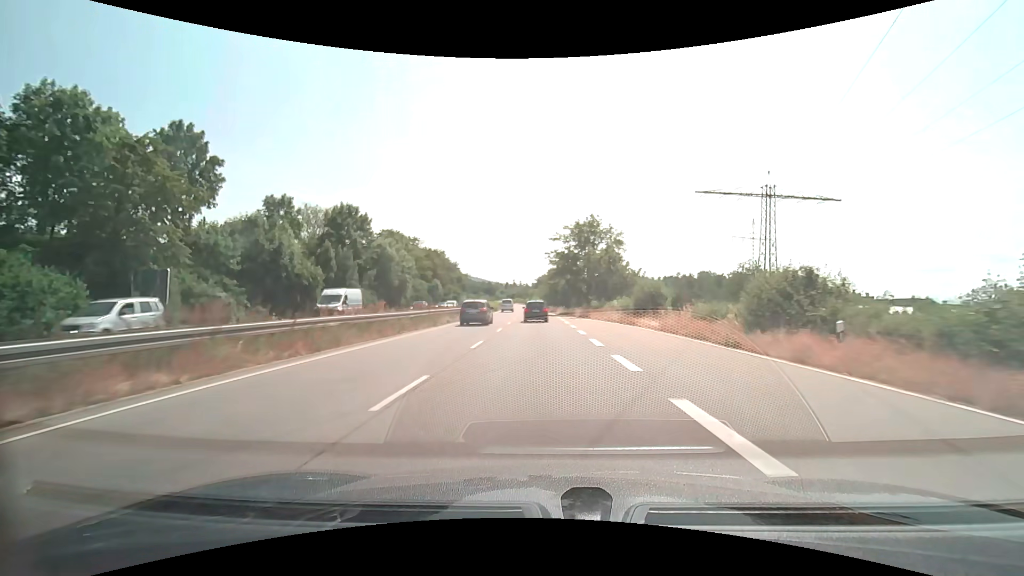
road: trunk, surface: asphalt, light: Day
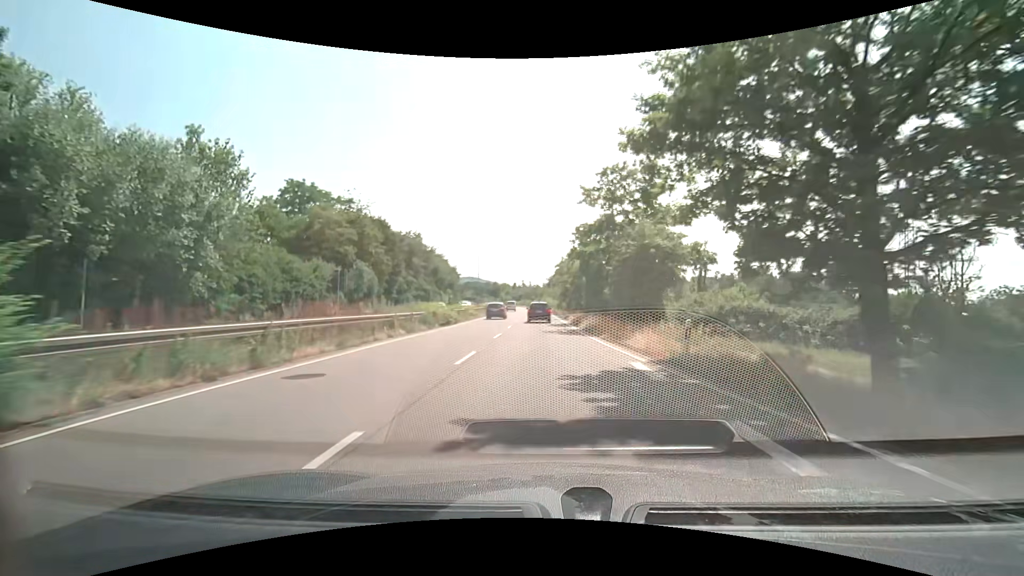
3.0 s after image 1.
(-0.7, +49.0) m; -1°
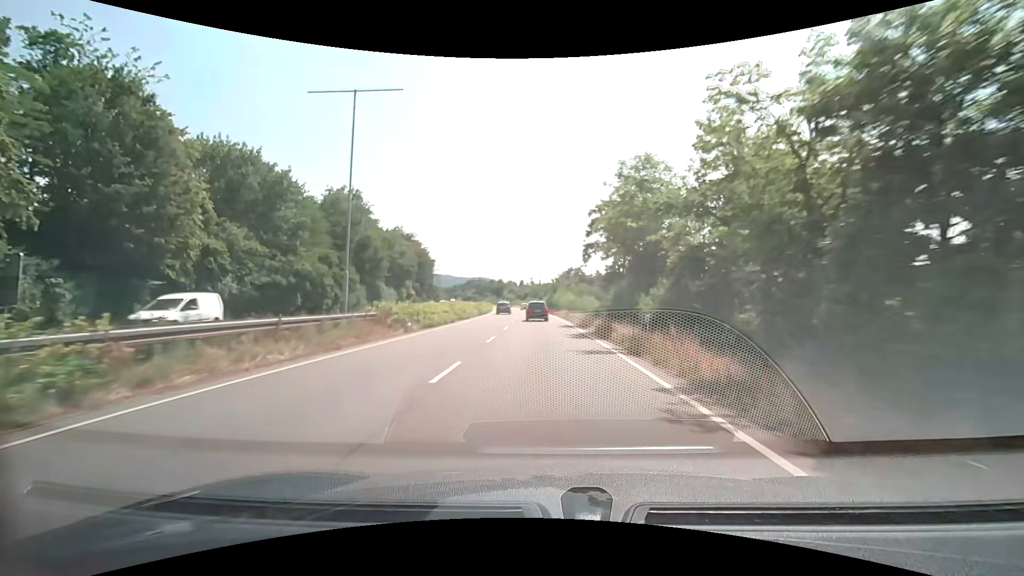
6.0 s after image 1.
(-0.5, +47.9) m; -1°
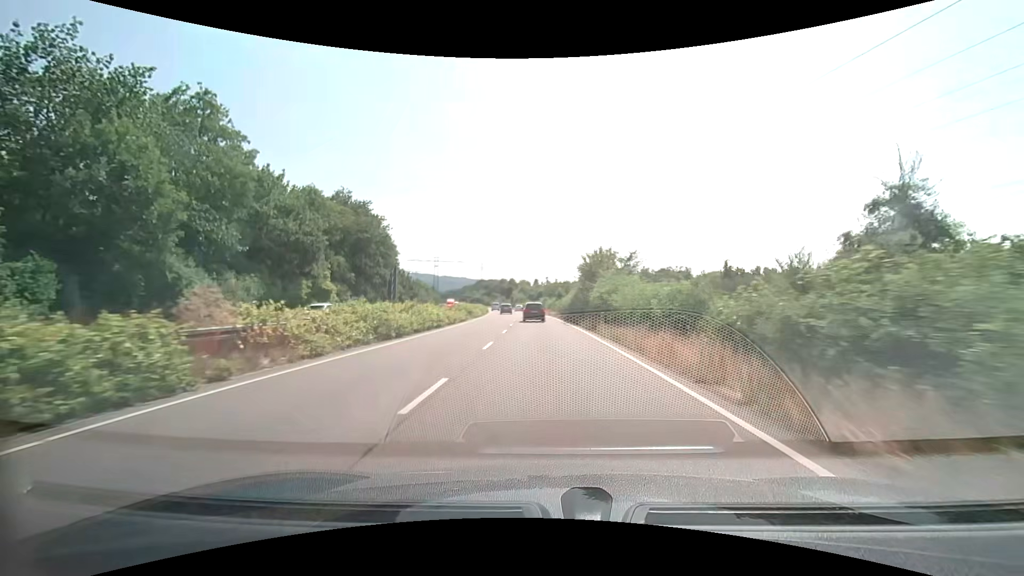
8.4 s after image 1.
(-0.4, +38.5) m; -2°
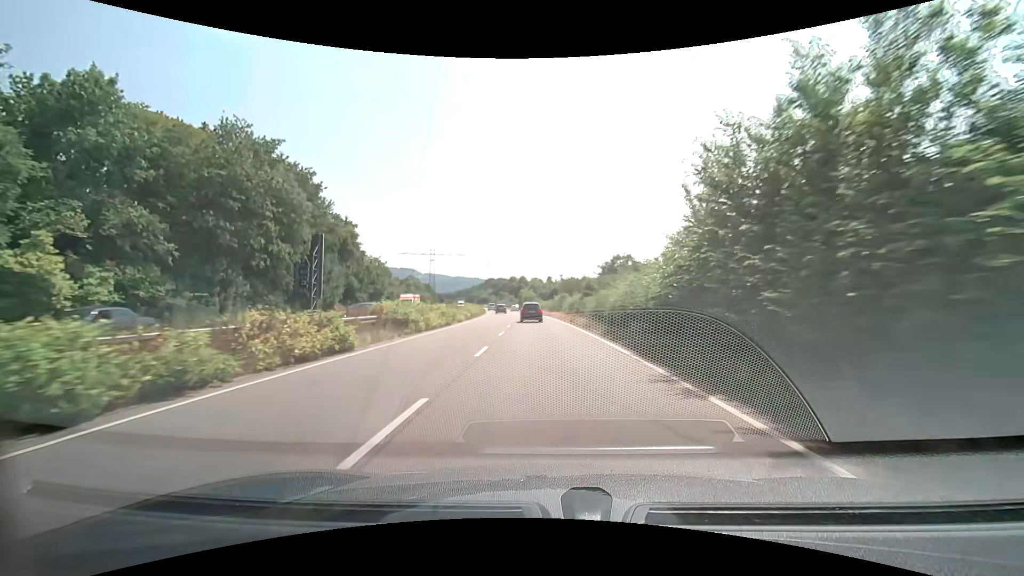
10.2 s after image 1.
(-0.5, +29.1) m; -2°
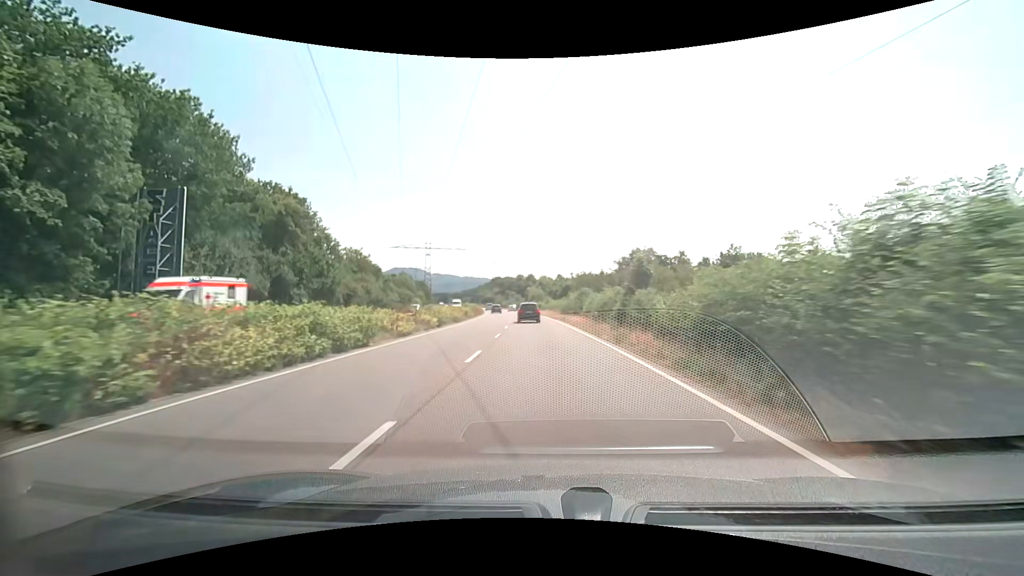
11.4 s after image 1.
(-0.2, +19.4) m; -1°
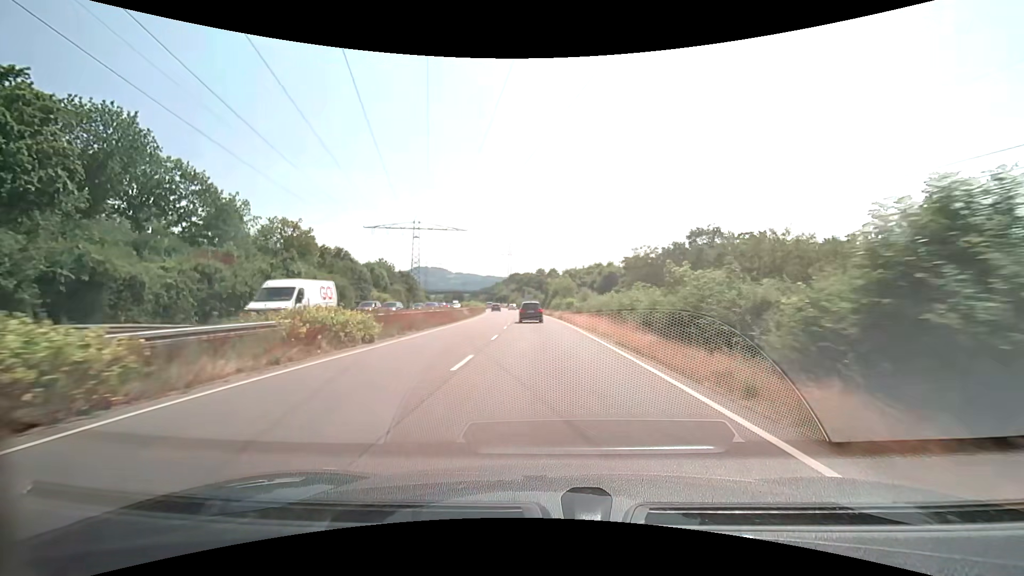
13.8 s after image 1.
(-0.8, +37.8) m; -3°
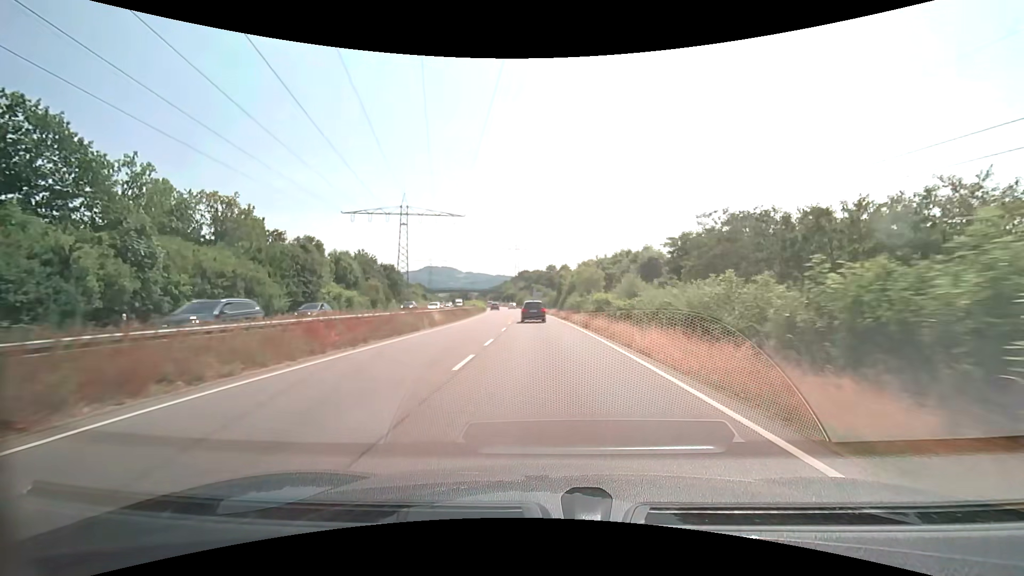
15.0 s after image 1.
(-0.2, +18.0) m; -1°
(0, +10) (0, +20) (-1, +30) (-1, +40) (-1, +50) (-2, +60) (-3, +70) (-4, +80) (-5, +90) (-6, +100) m
